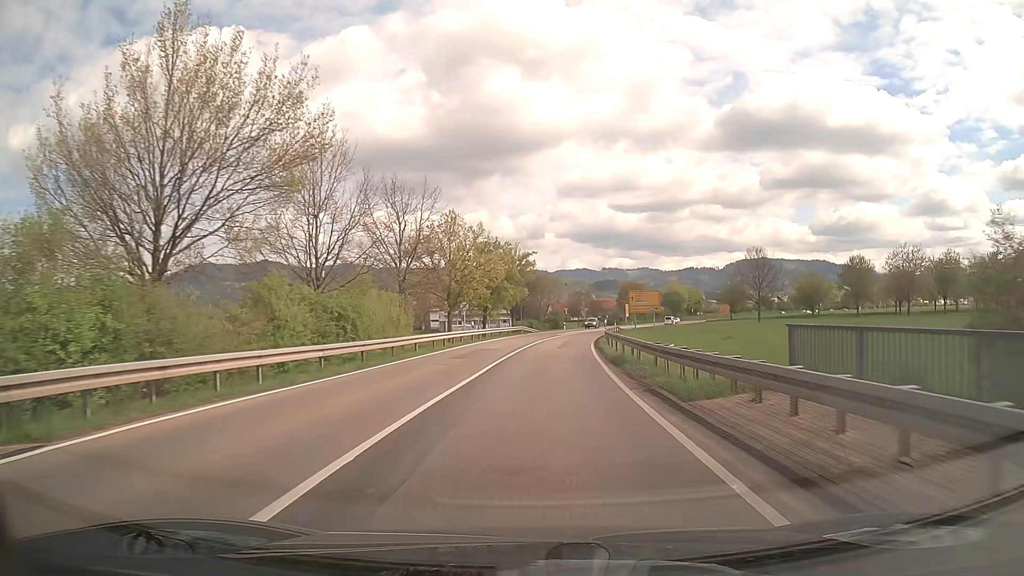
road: secondary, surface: asphalt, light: Day
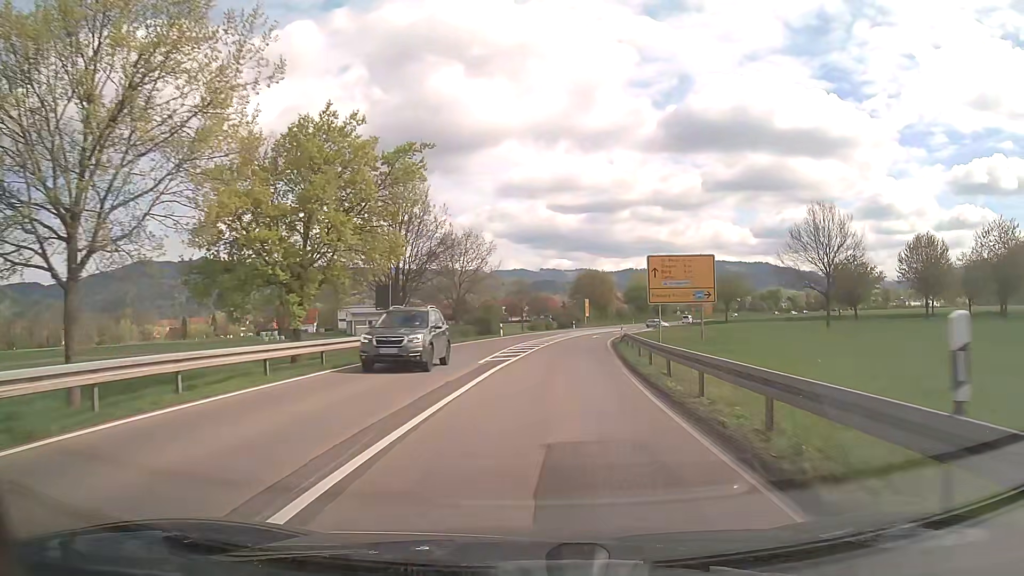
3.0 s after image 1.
(+2.0, +42.9) m; +5°
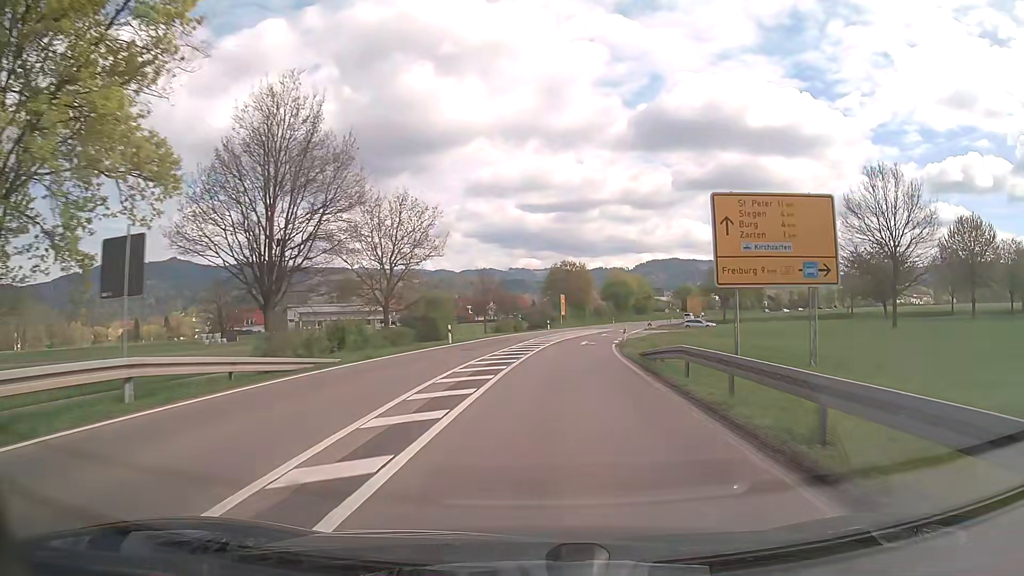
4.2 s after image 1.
(+0.4, +17.2) m; +2°
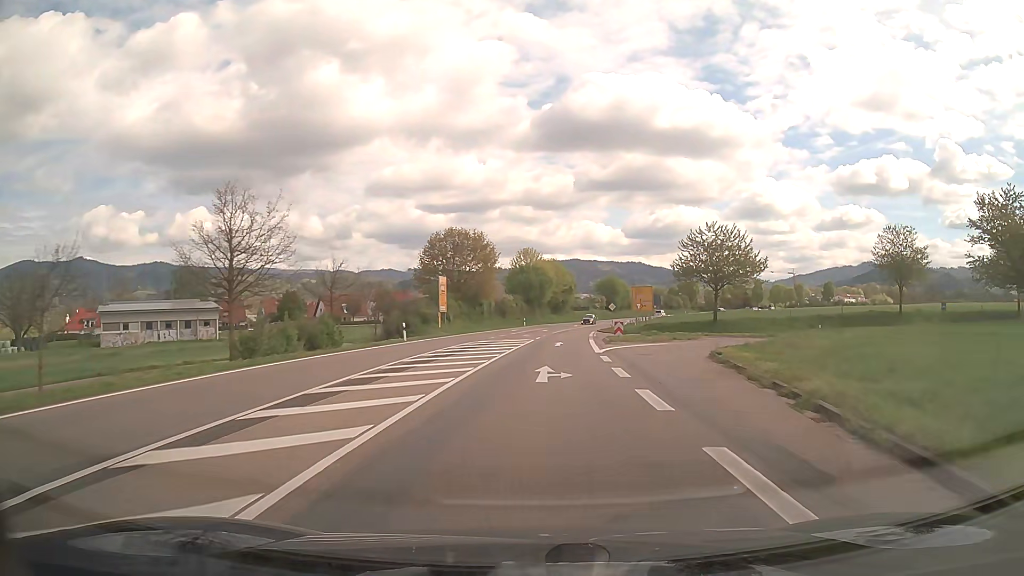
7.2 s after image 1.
(+3.6, +43.1) m; +9°
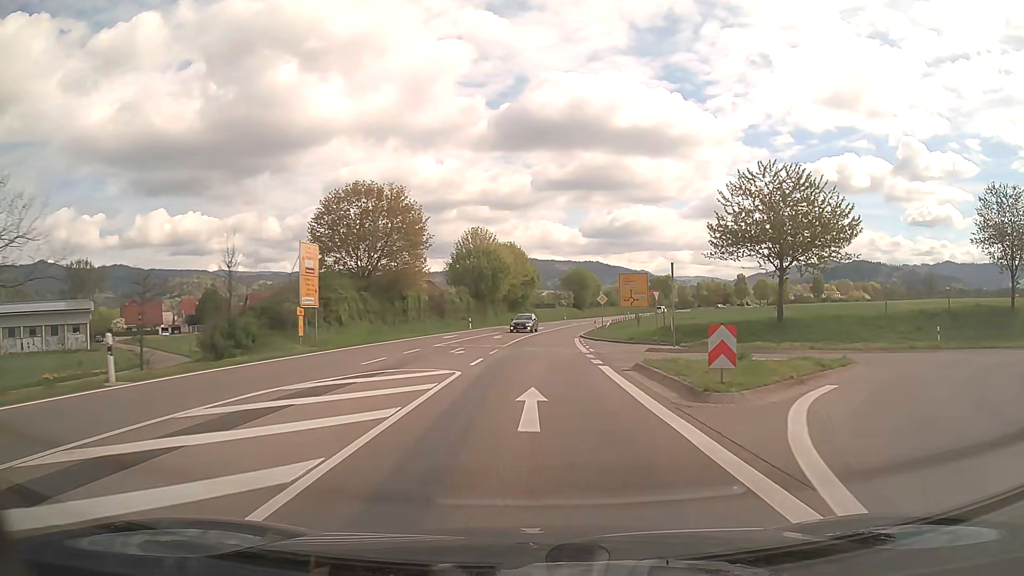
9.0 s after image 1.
(+0.6, +26.5) m; +3°
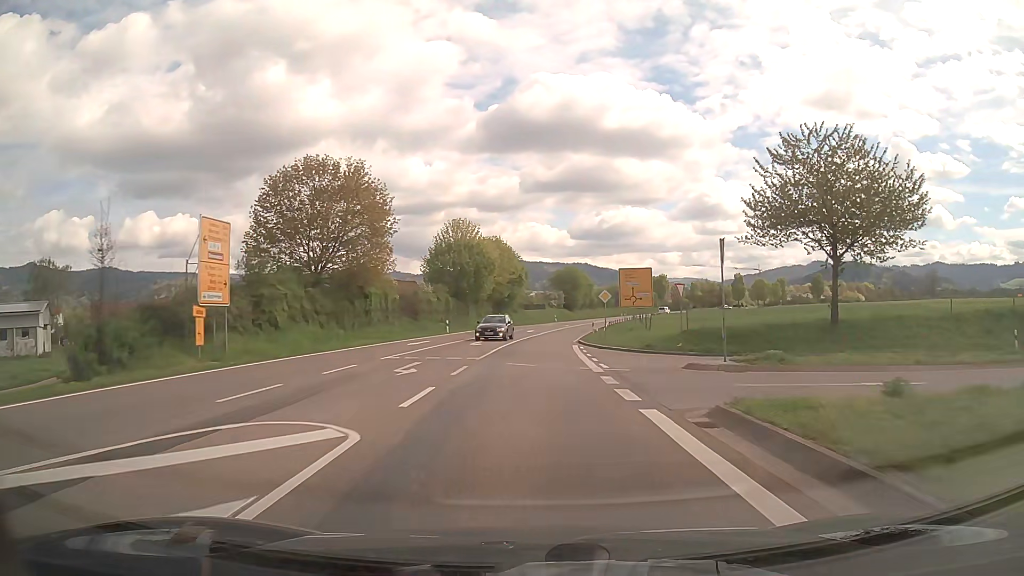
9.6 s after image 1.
(+0.1, +8.9) m; +1°
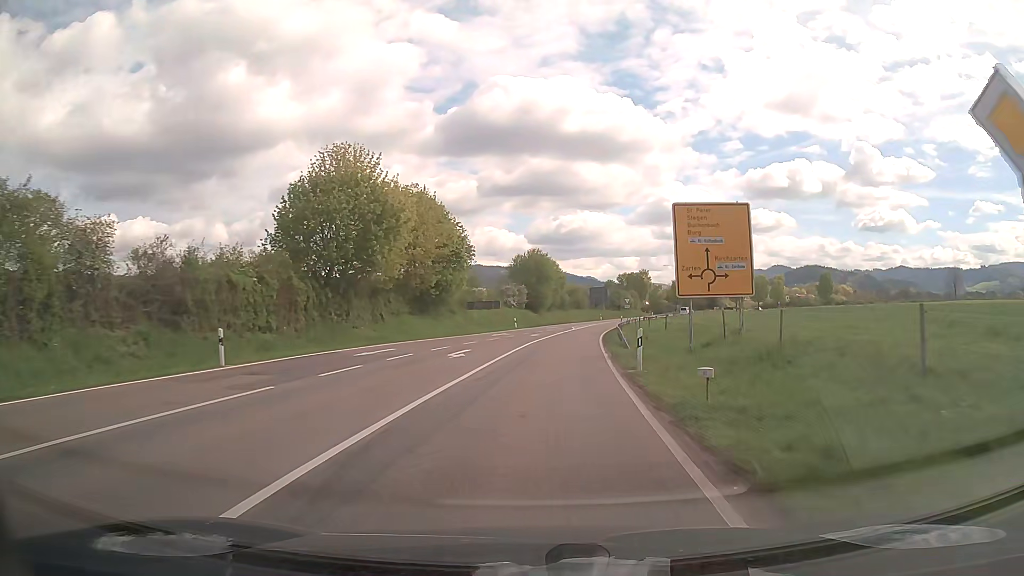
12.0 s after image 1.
(+0.9, +36.0) m; +4°
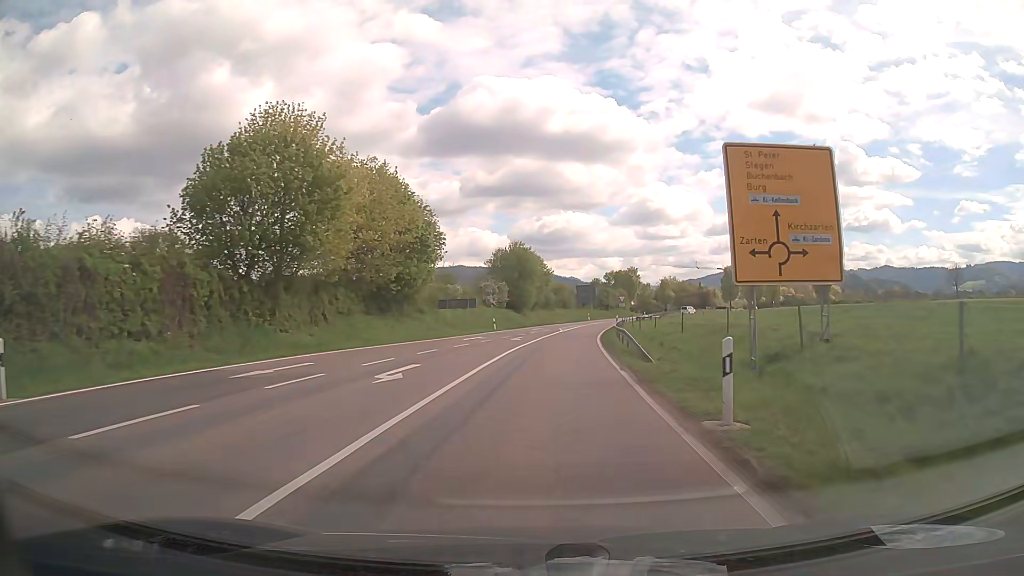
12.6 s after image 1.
(+0.1, +9.1) m; +1°
(0, +10) (+1, +20) (+1, +30) (+2, +40) (+3, +50) (+5, +60) (+6, +70) (+8, +79) (+10, +89) (+12, +99) m
